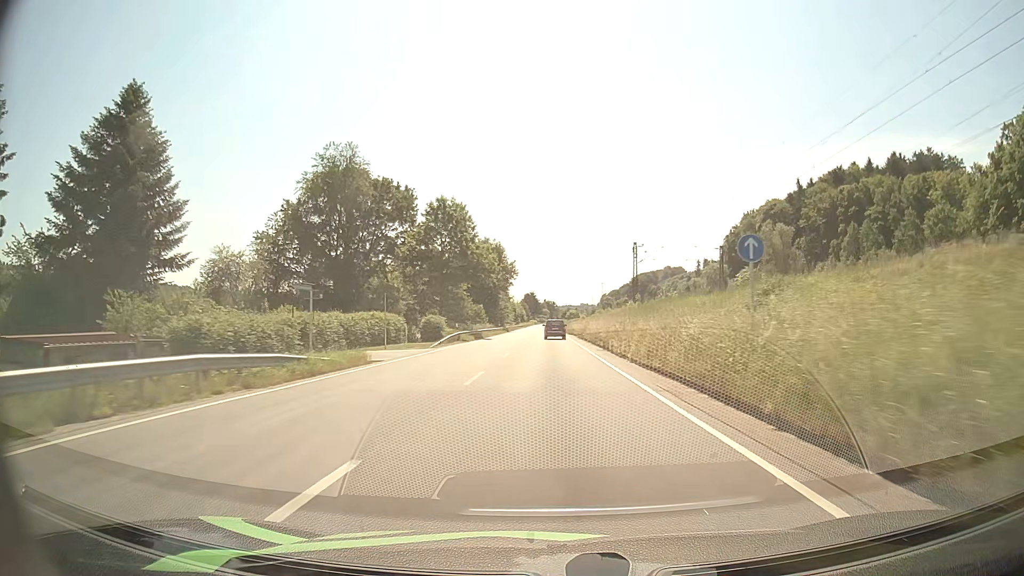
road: primary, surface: asphalt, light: Day
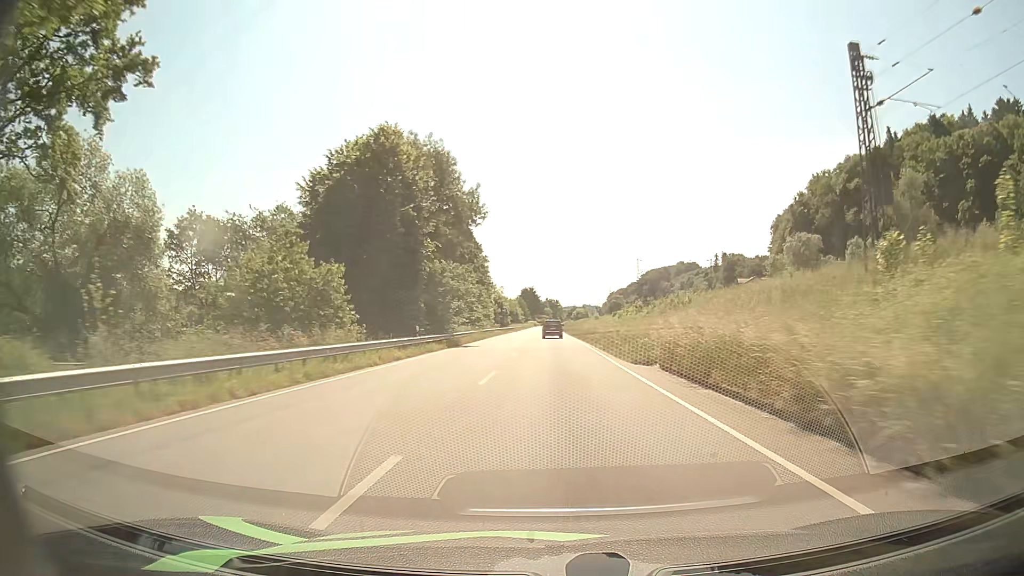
(-0.2, +61.1) m; 0°
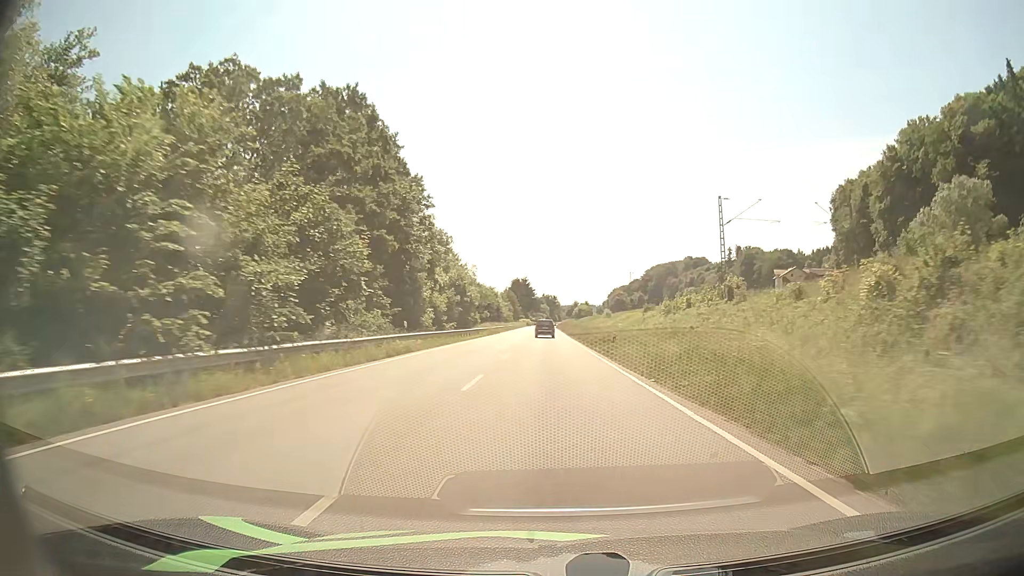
(-0.1, +50.9) m; 0°
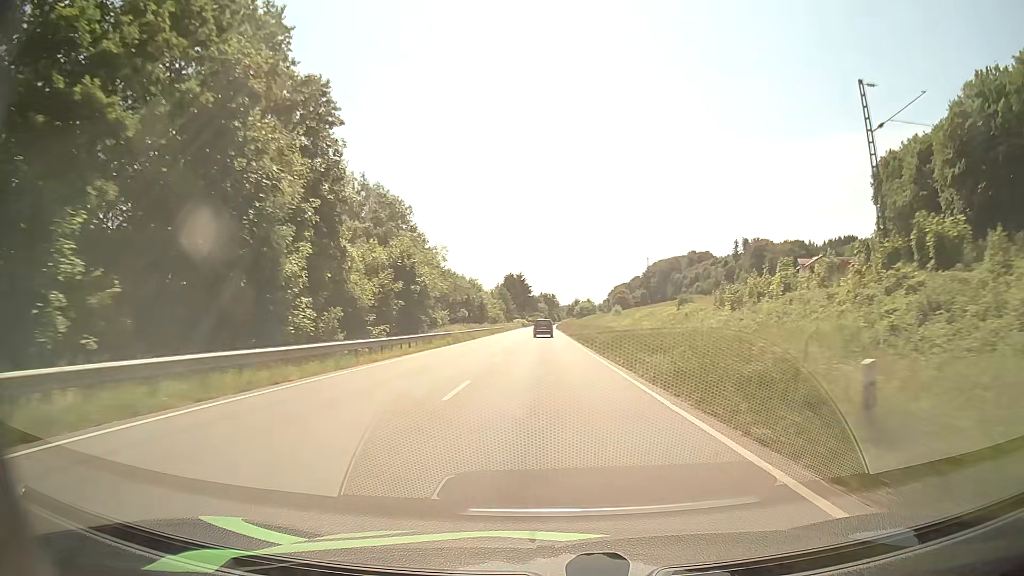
(+0.1, +26.1) m; 0°
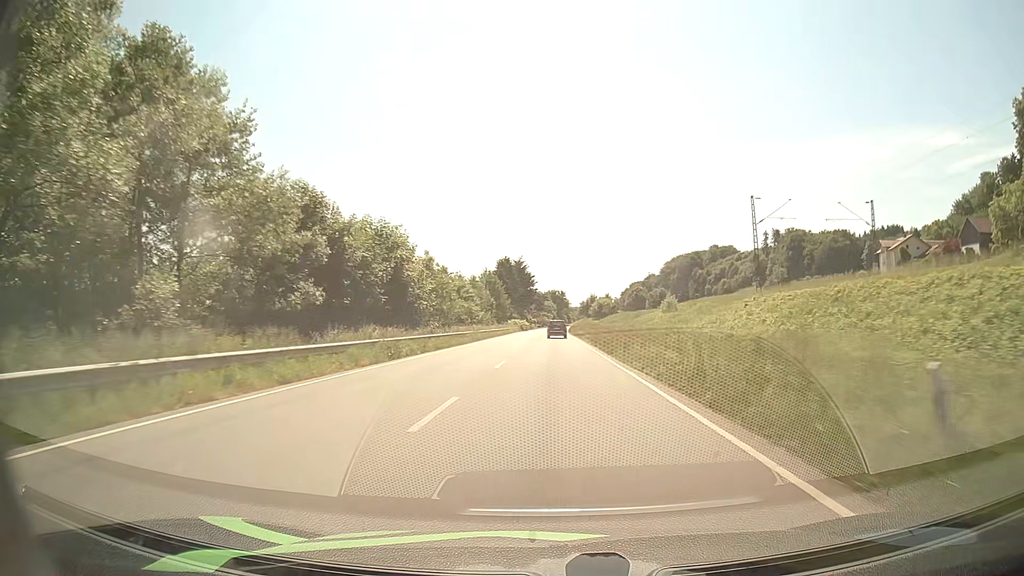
(-0.4, +52.5) m; -1°
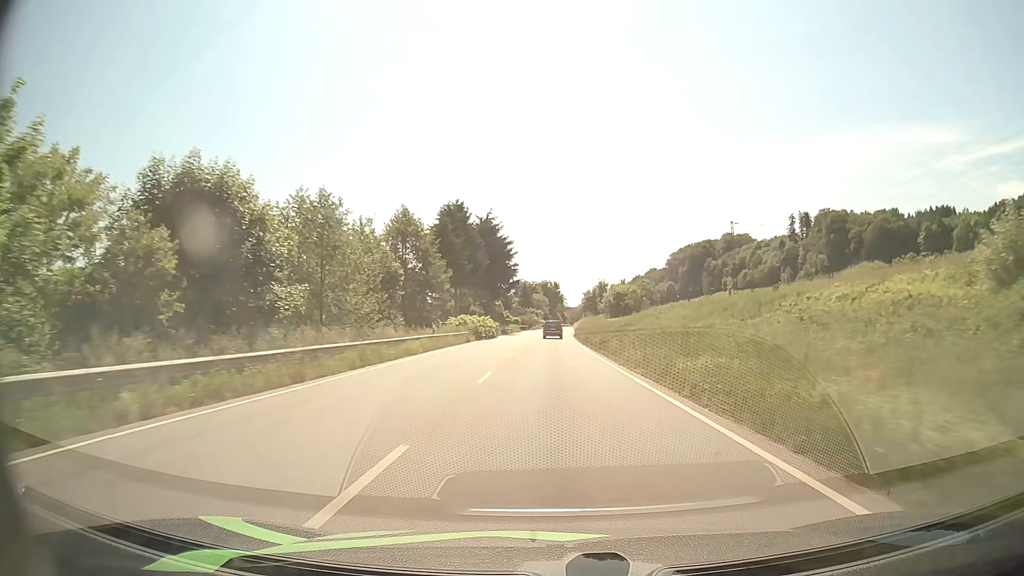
(+0.1, +66.1) m; +1°
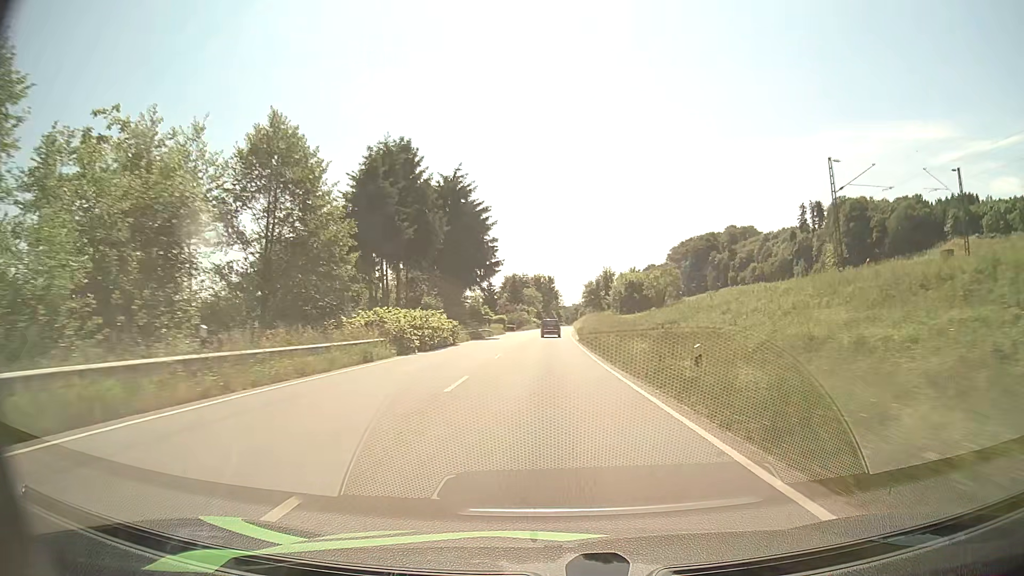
(+0.2, +27.0) m; +1°
